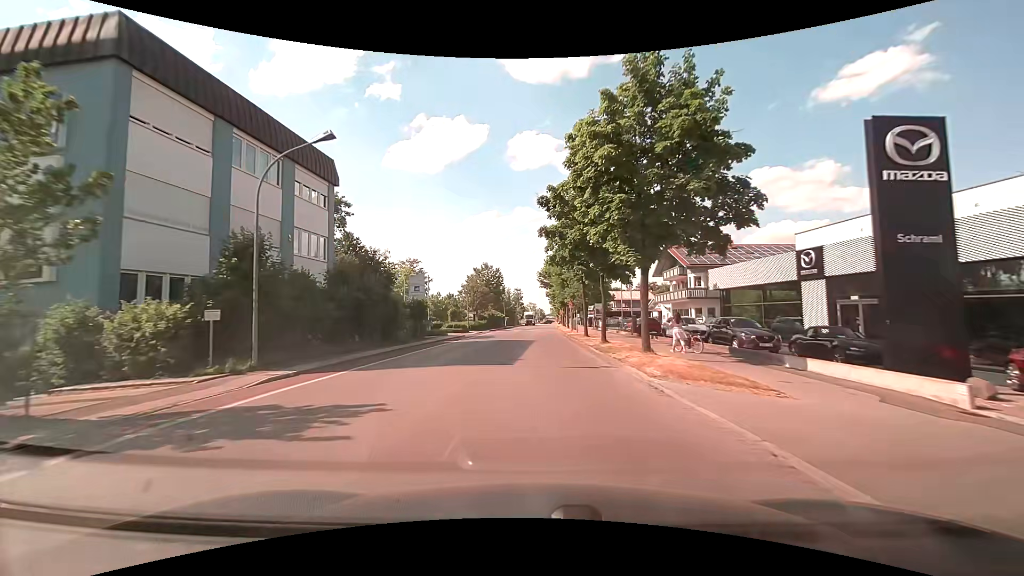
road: tertiary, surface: asphalt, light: Day
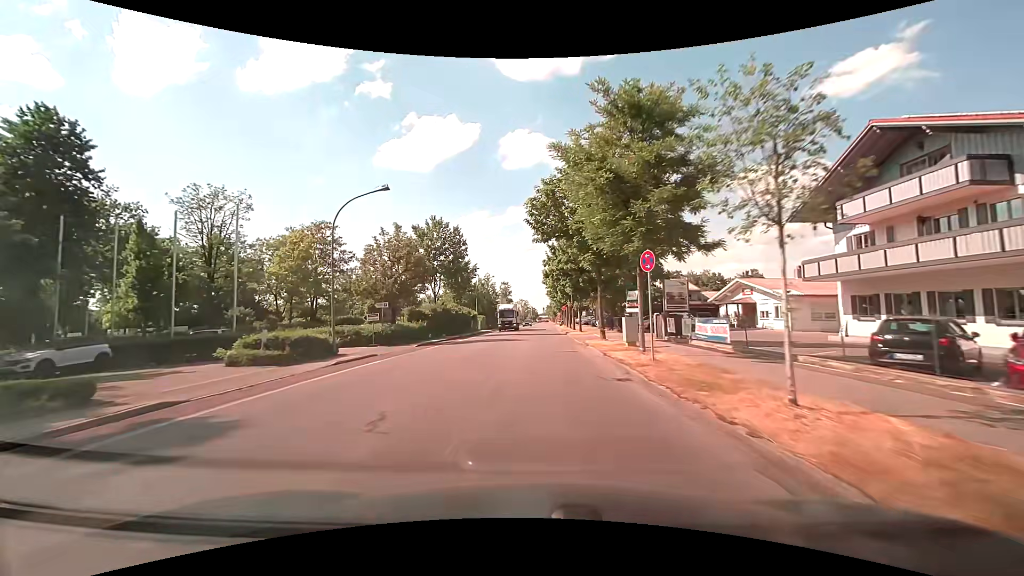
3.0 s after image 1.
(+0.2, +38.6) m; +1°
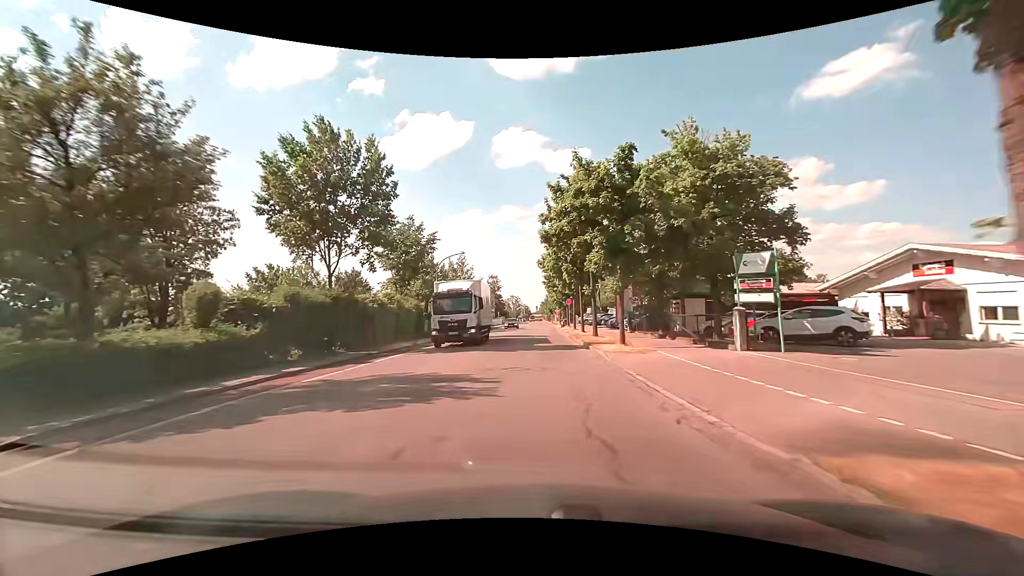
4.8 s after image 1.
(+0.1, +23.0) m; +1°
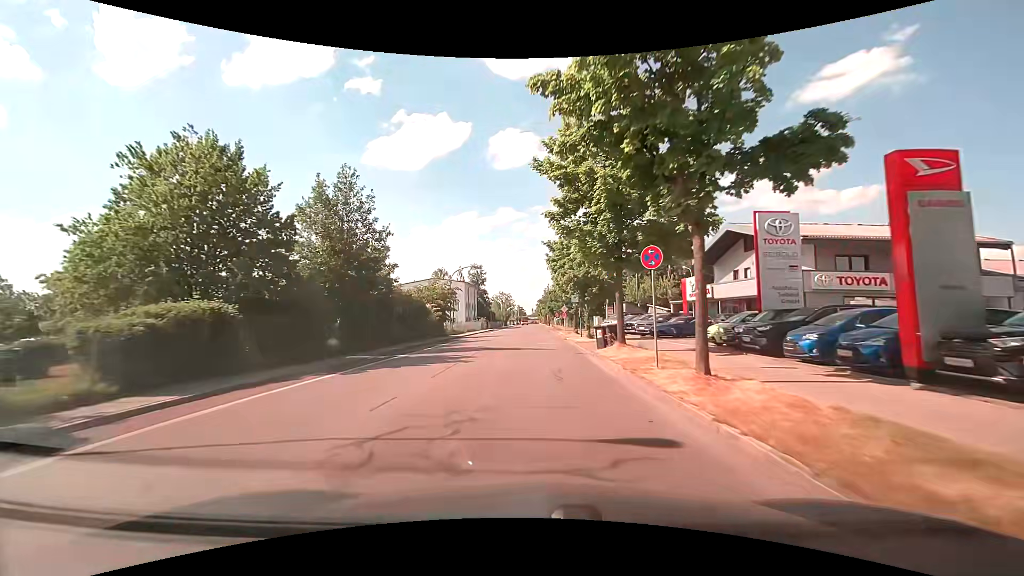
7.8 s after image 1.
(0.0, +37.1) m; 0°
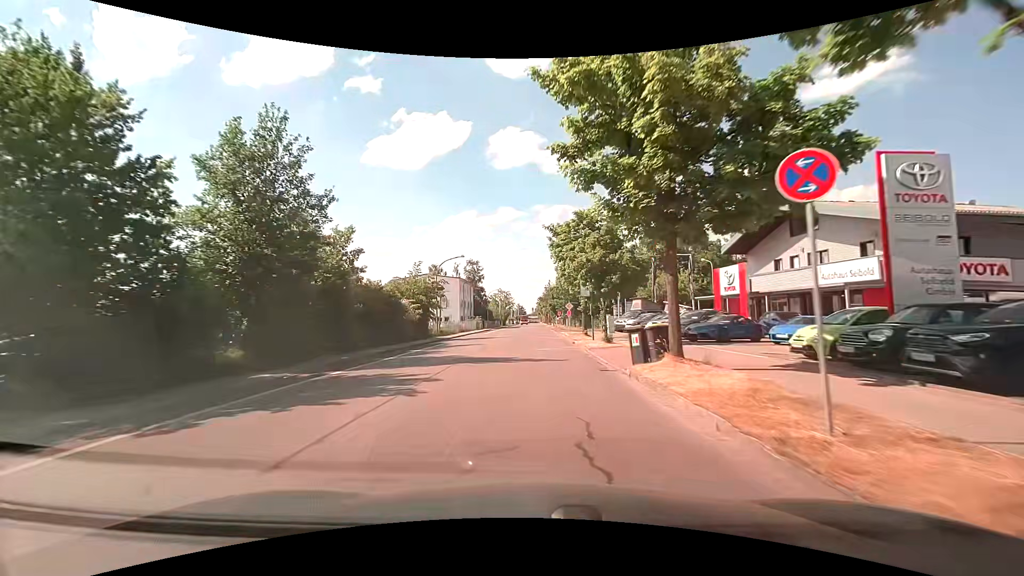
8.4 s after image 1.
(0.0, +7.3) m; +1°
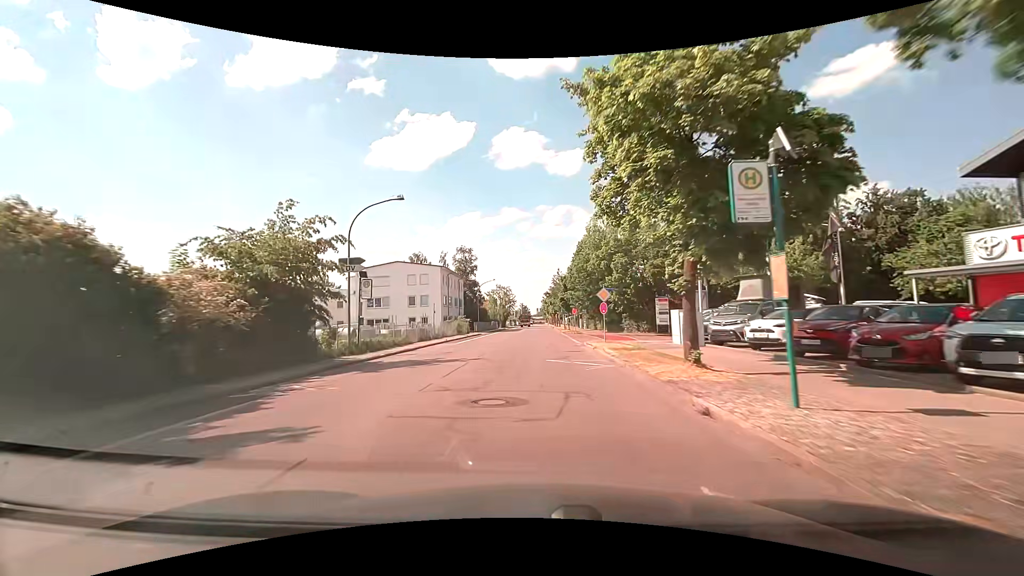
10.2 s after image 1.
(-0.3, +21.9) m; -1°
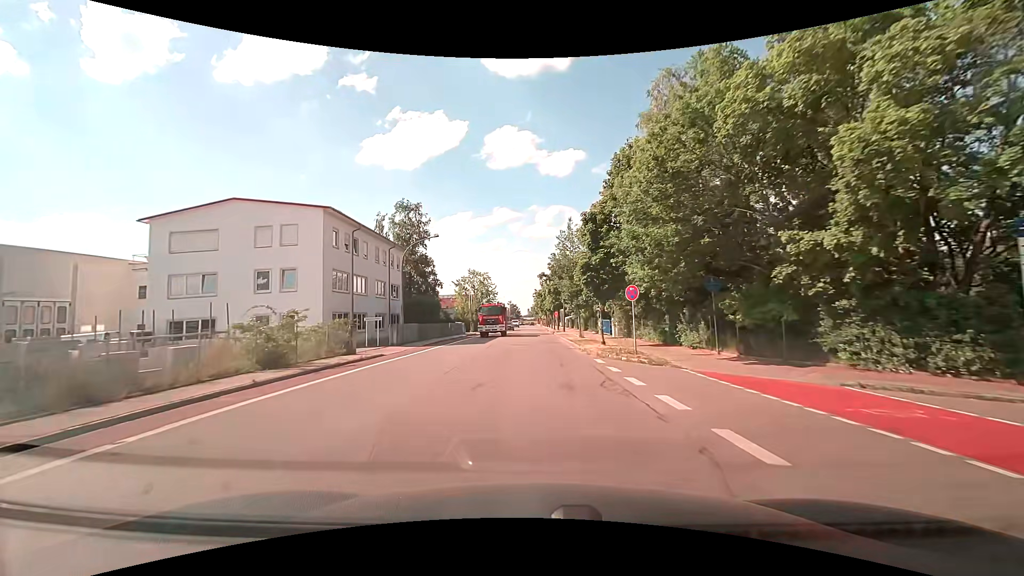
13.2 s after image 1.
(+0.2, +36.5) m; +1°
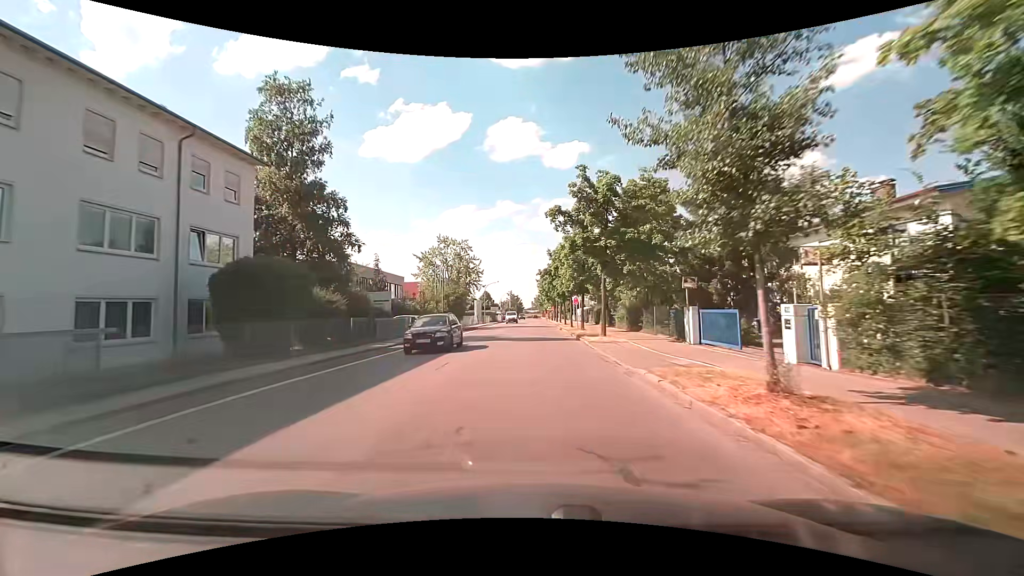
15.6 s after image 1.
(-0.1, +29.2) m; 0°
(0, +10) (0, +20) (0, +30) (0, +40) (0, +50) (0, +60) (0, +70) (0, +80) (0, +90) (0, +100) m
